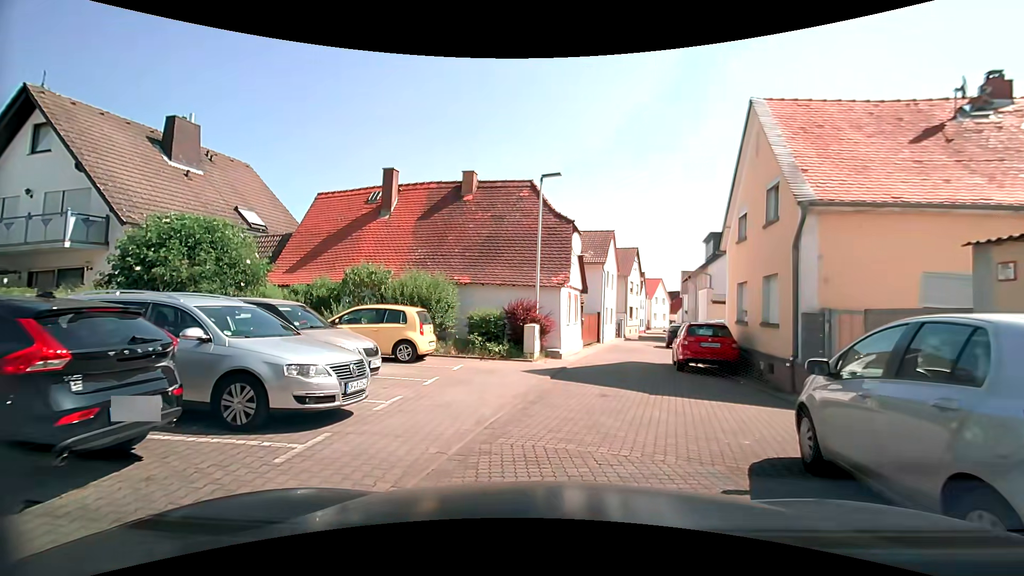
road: residential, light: Day
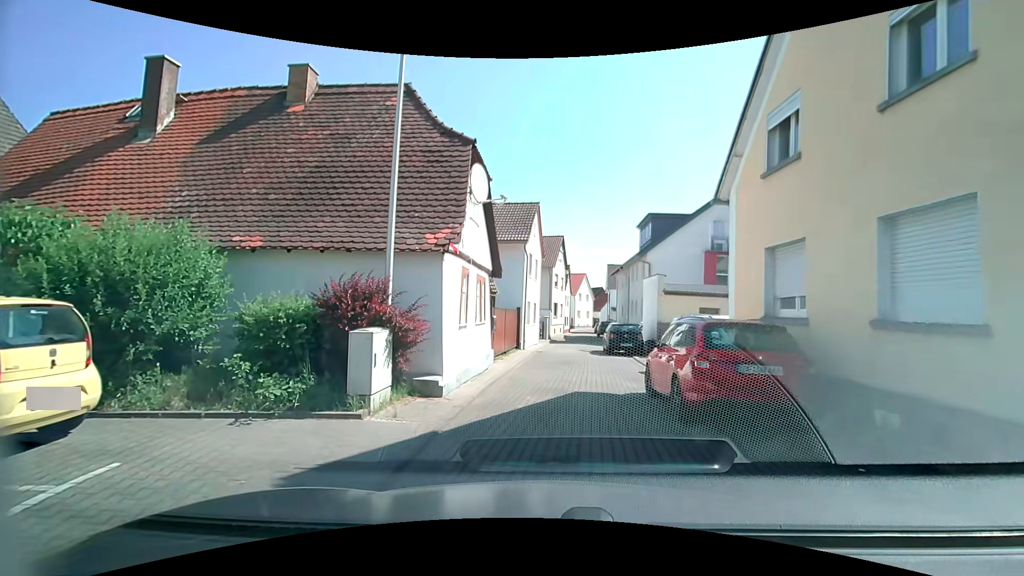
(+0.7, +8.3) m; +8°
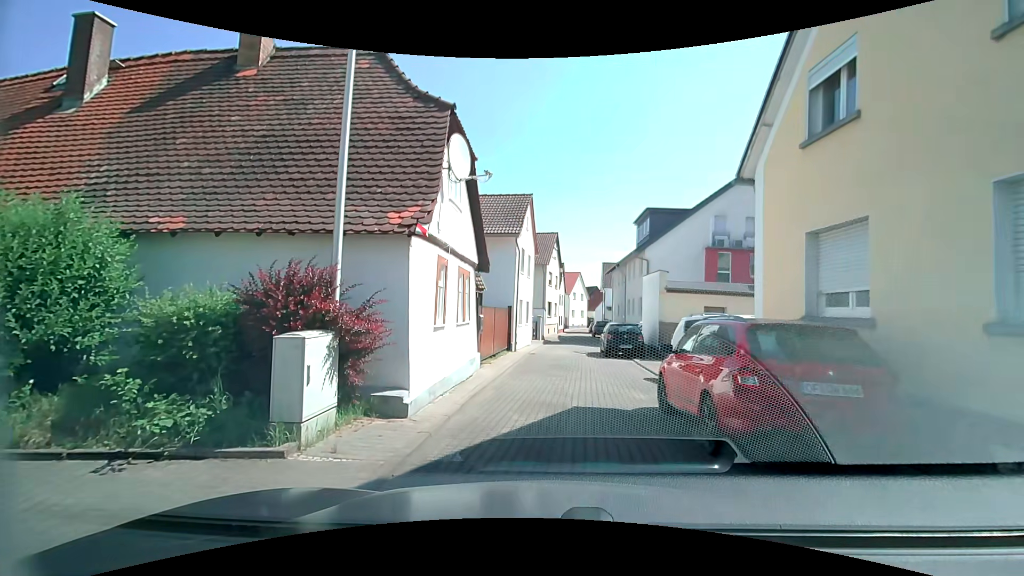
(0.0, +1.7) m; +1°
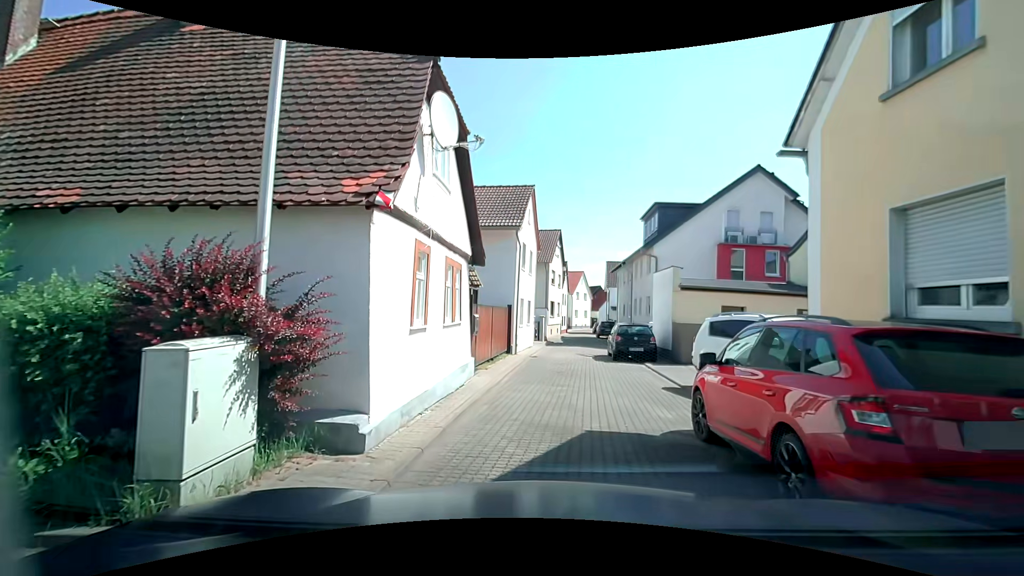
(0.0, +1.7) m; +2°
